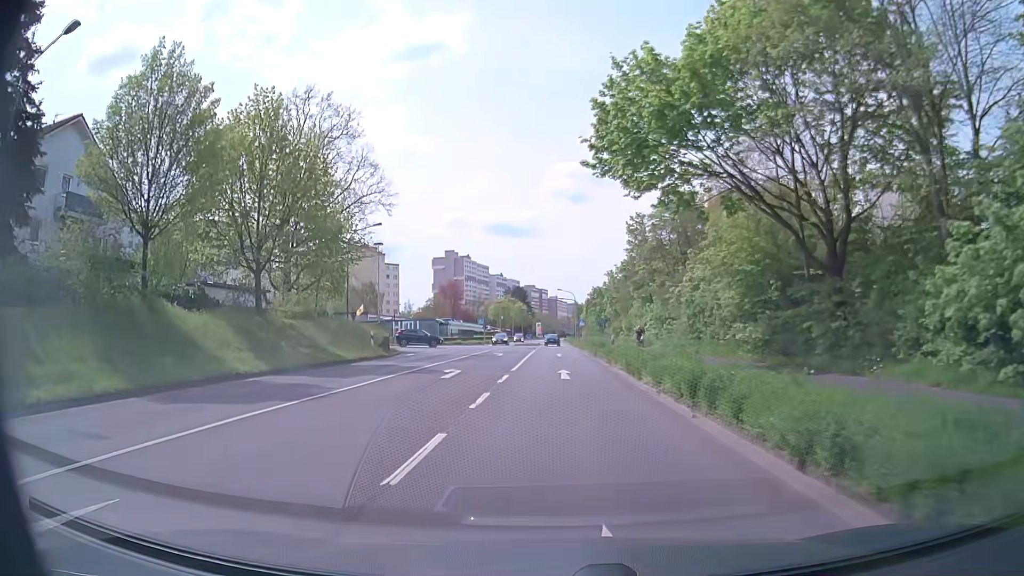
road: secondary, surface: asphalt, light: Day
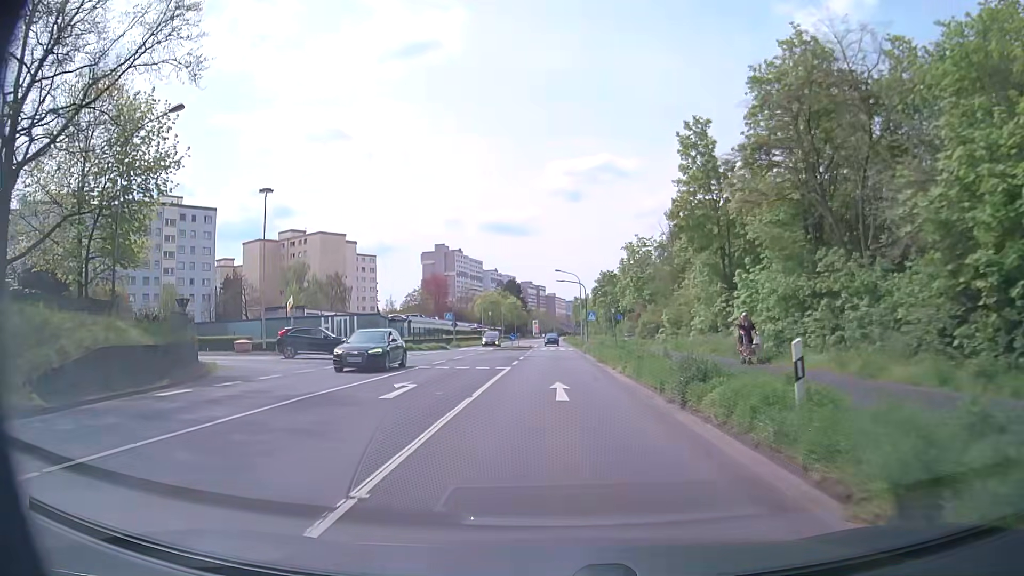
(+0.4, +26.4) m; +1°
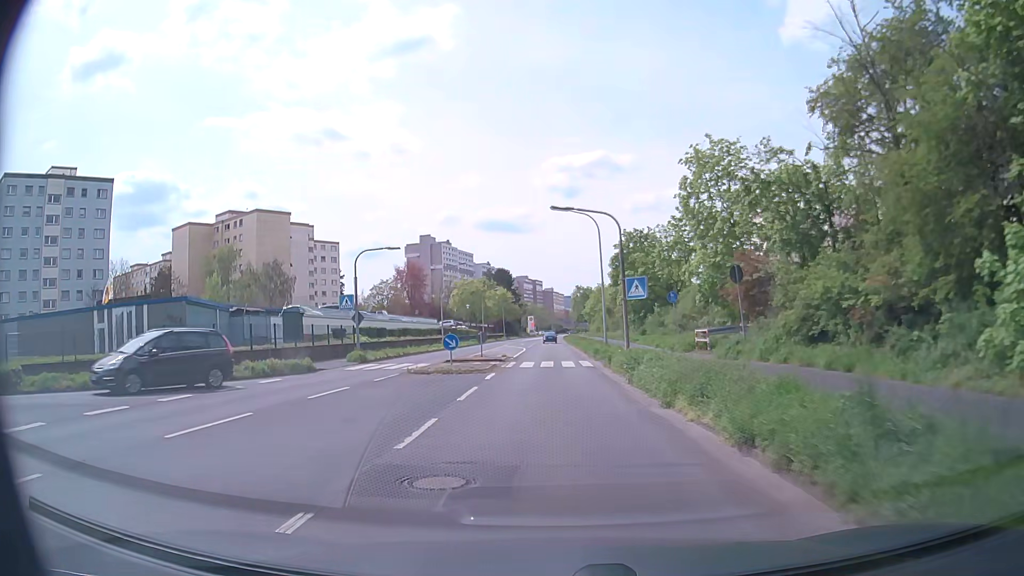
(-0.1, +32.6) m; 0°
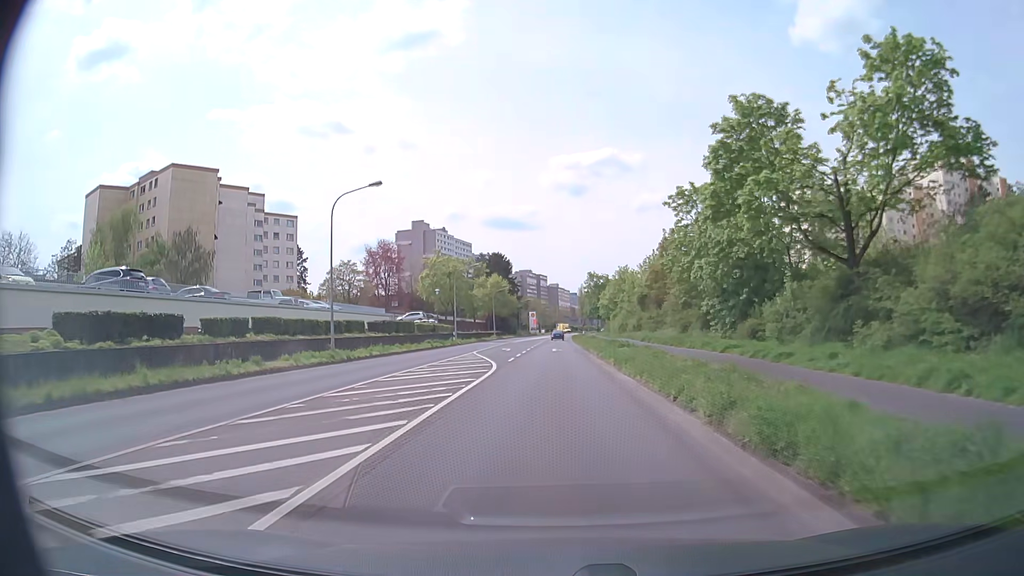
(-0.2, +32.5) m; 0°
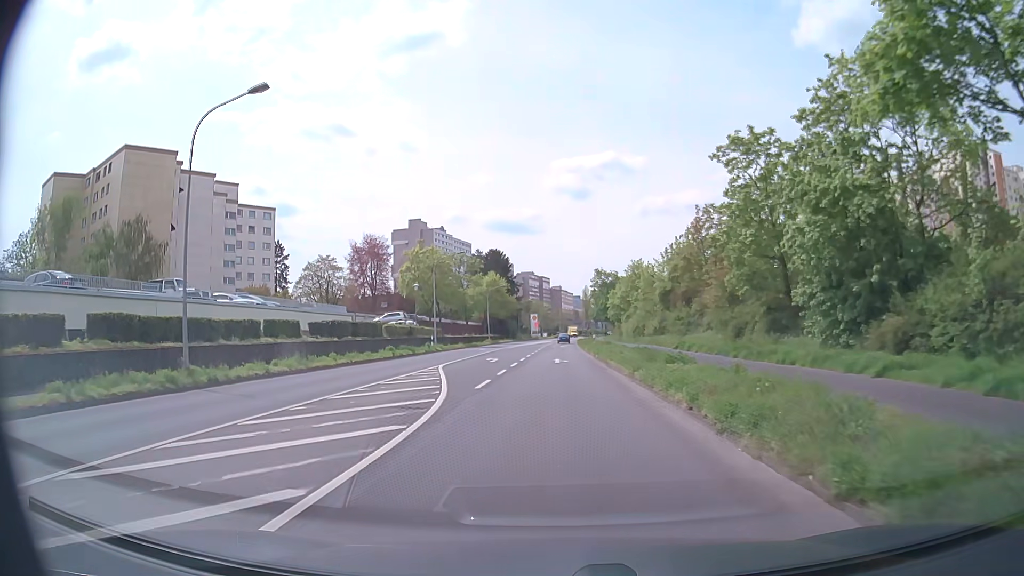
(-0.1, +13.0) m; -1°
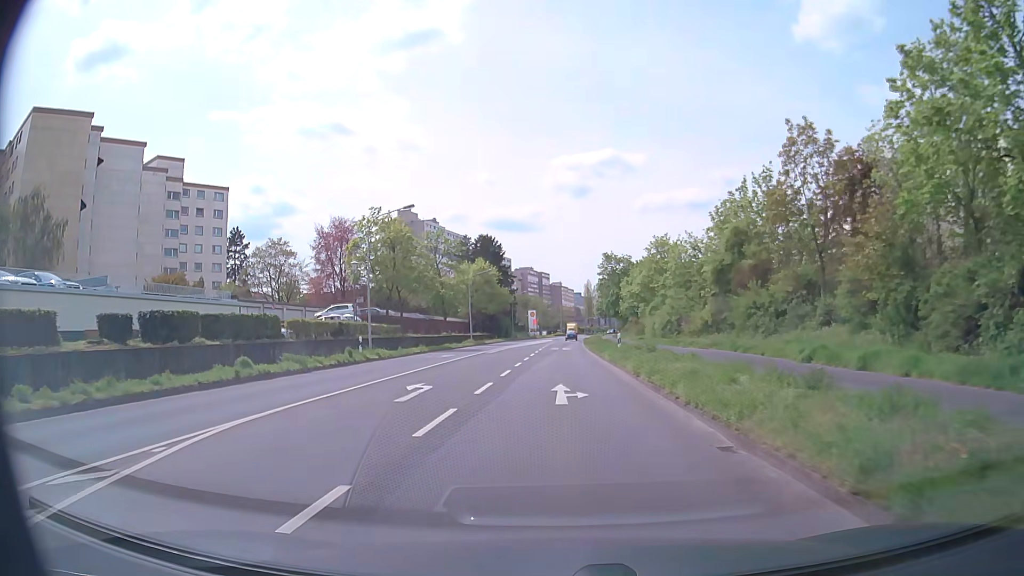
(0.0, +19.5) m; 0°
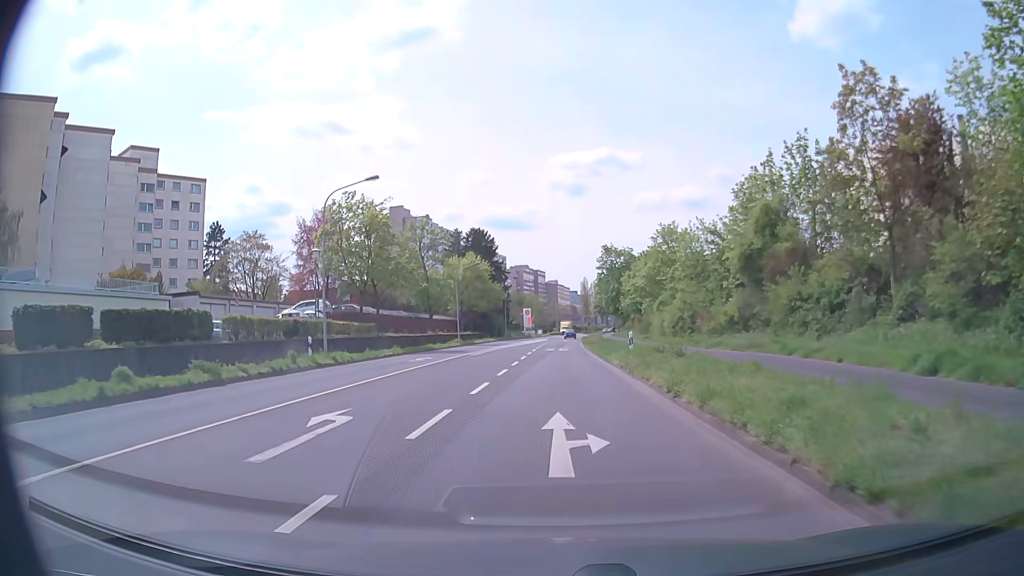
(0.0, +6.5) m; 0°
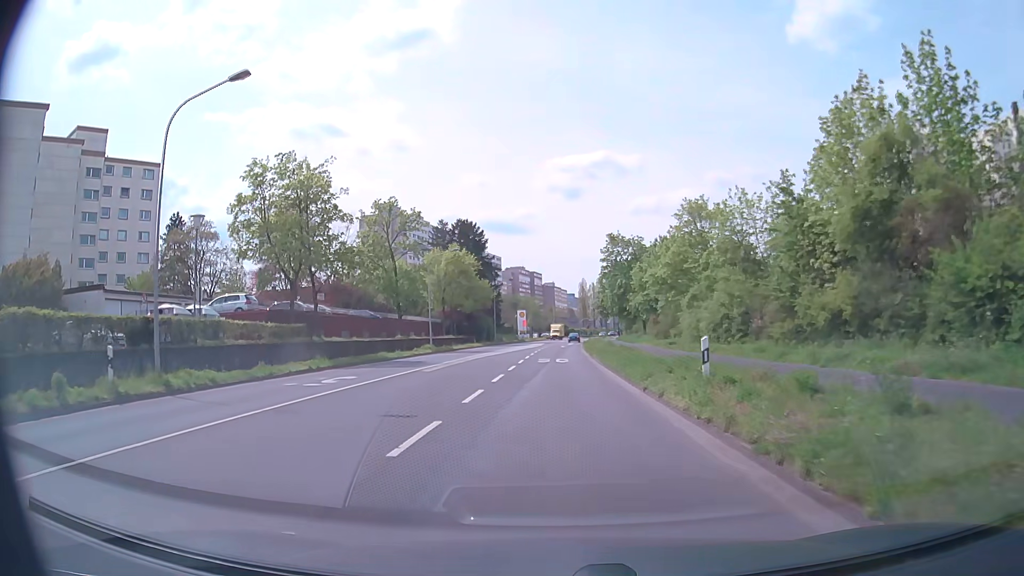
(0.0, +13.0) m; 0°
(0, +10) (0, +20) (0, +30) (0, +40) (0, +50) (+1, +60) (+1, +70) (+1, +80) (+2, +90) (+3, +100) m
